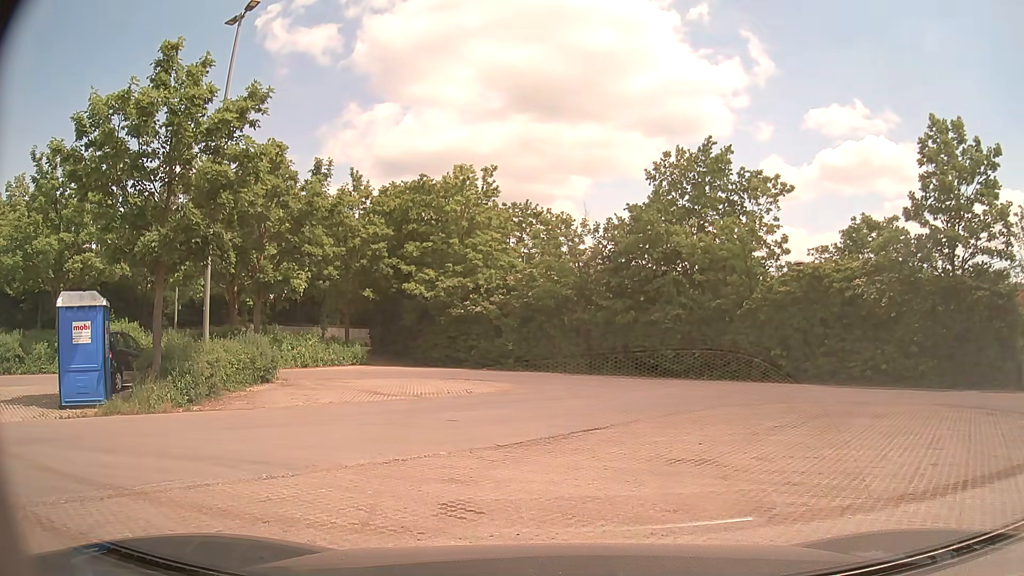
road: tertiary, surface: asphalt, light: Day
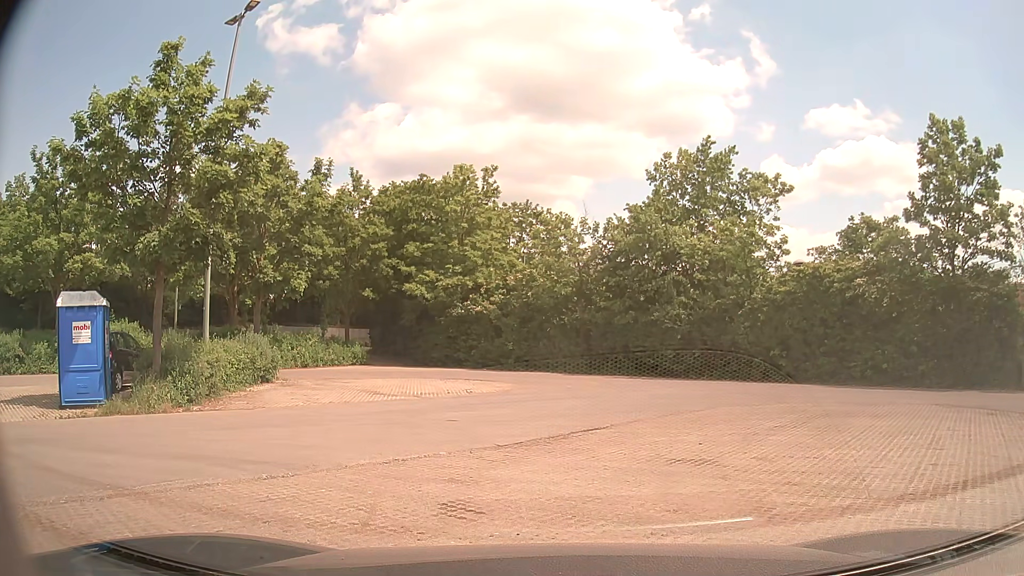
(0.0, 0.0) m; 0°
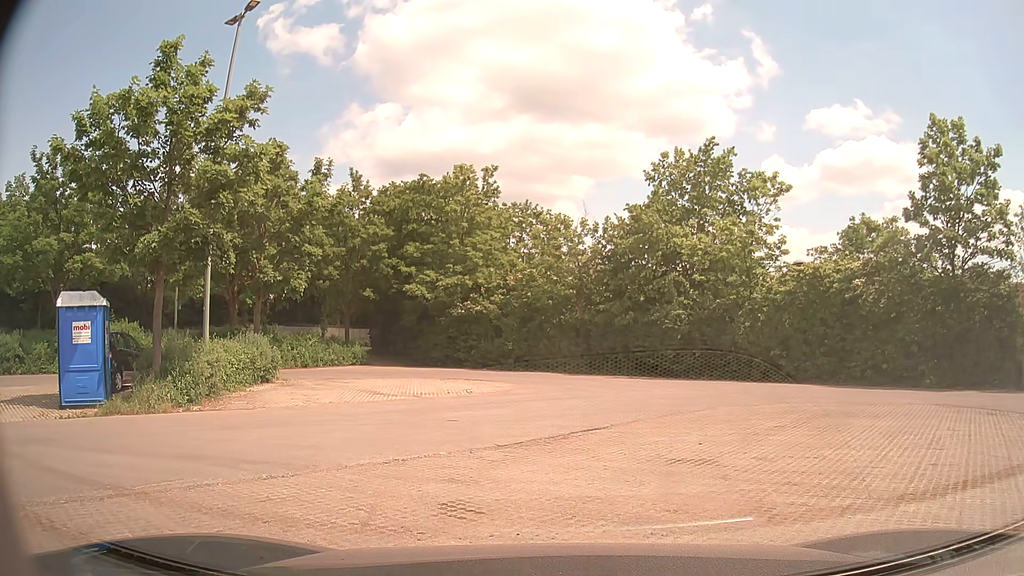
(0.0, 0.0) m; 0°
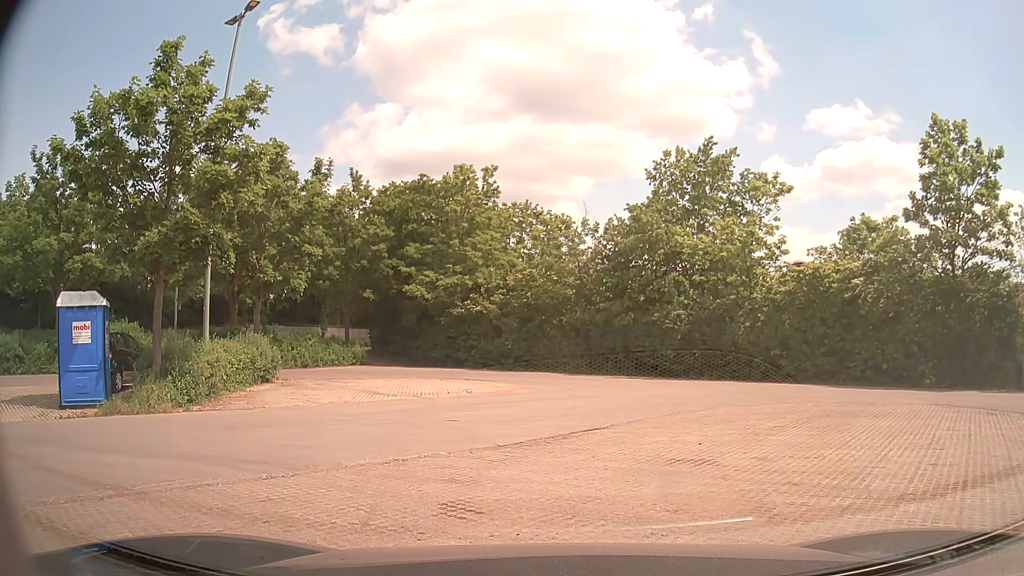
(0.0, 0.0) m; 0°
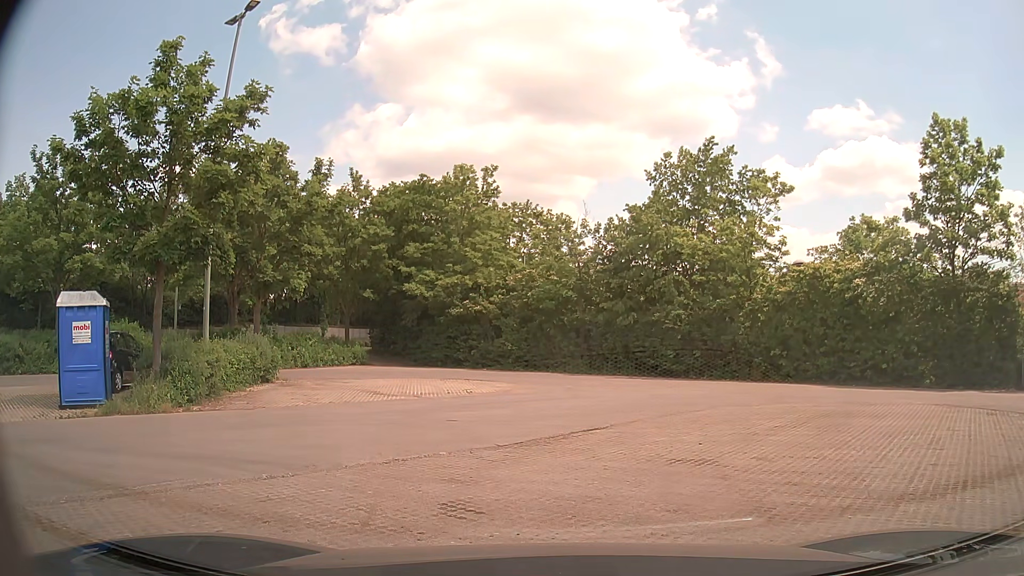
(0.0, 0.0) m; 0°
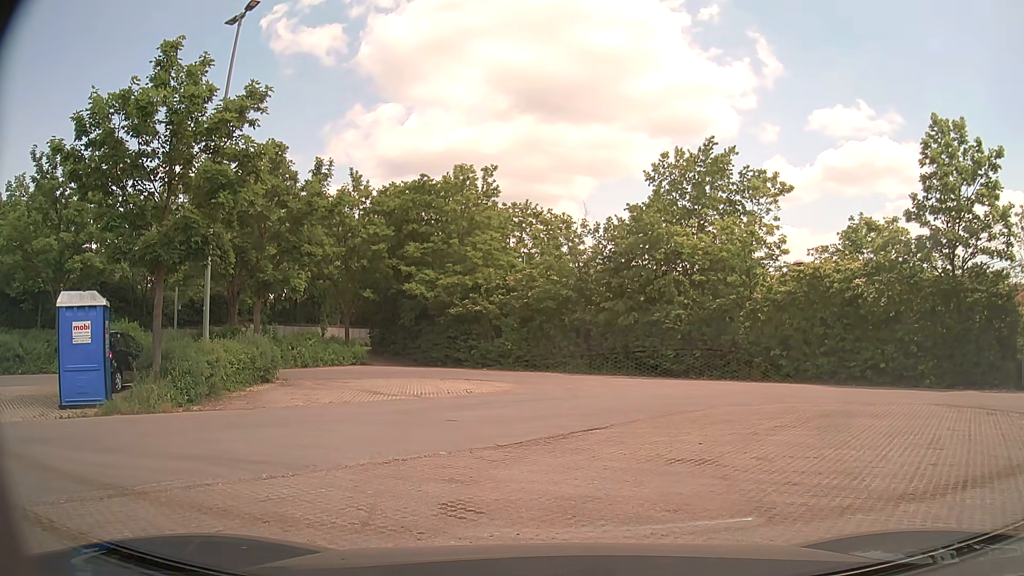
(0.0, 0.0) m; 0°
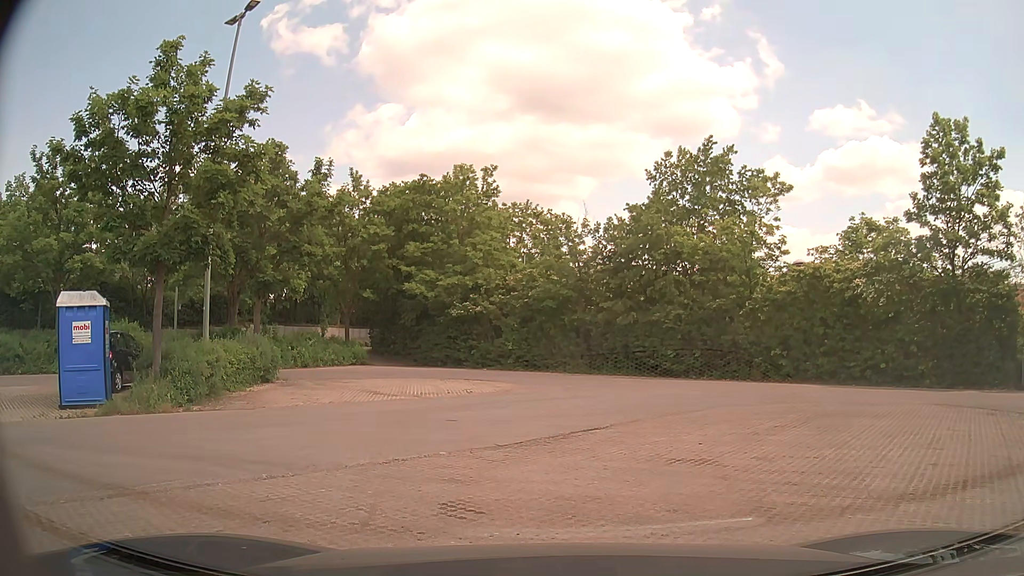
(0.0, 0.0) m; 0°
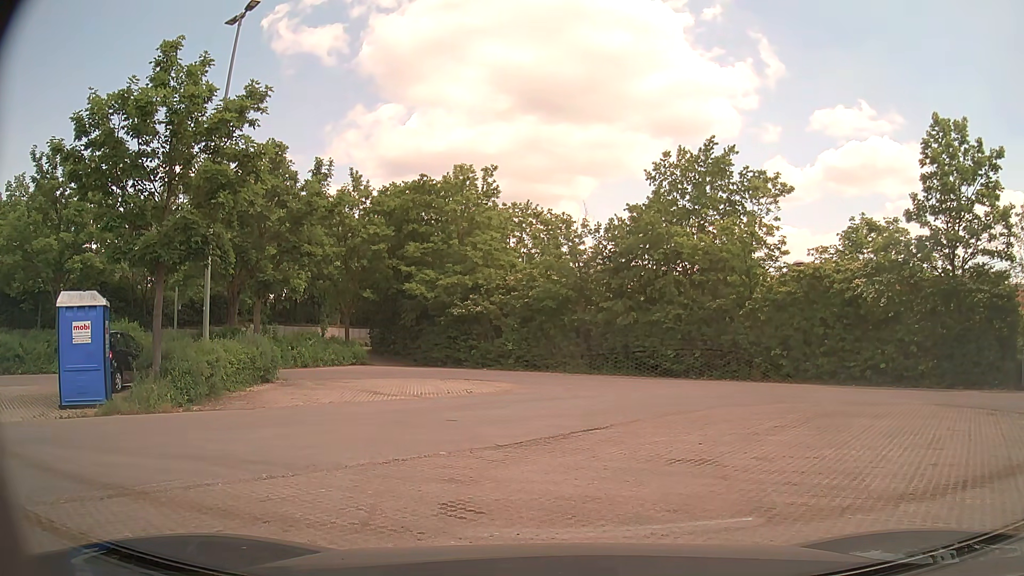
(0.0, 0.0) m; 0°
